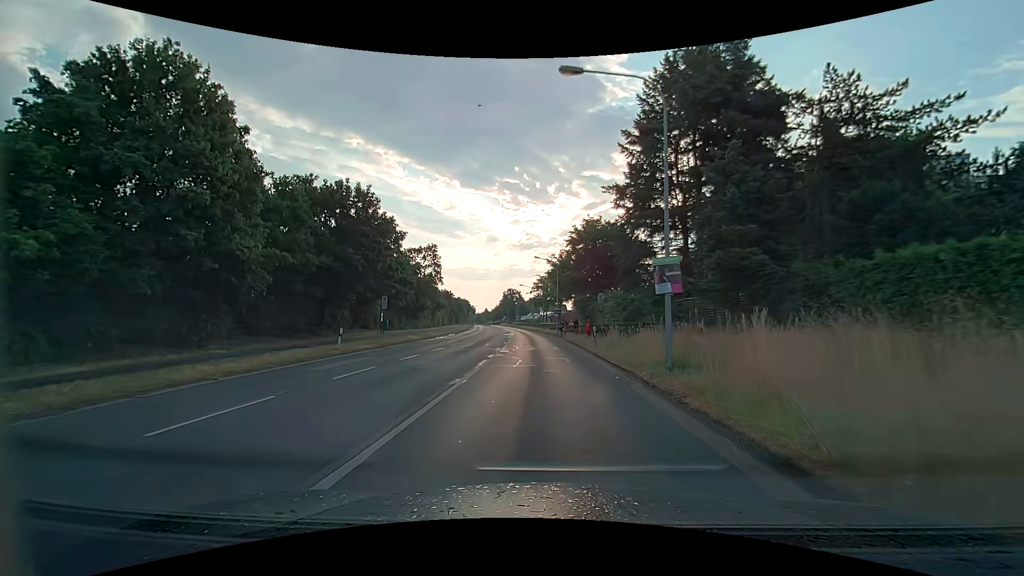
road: secondary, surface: asphalt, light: Day
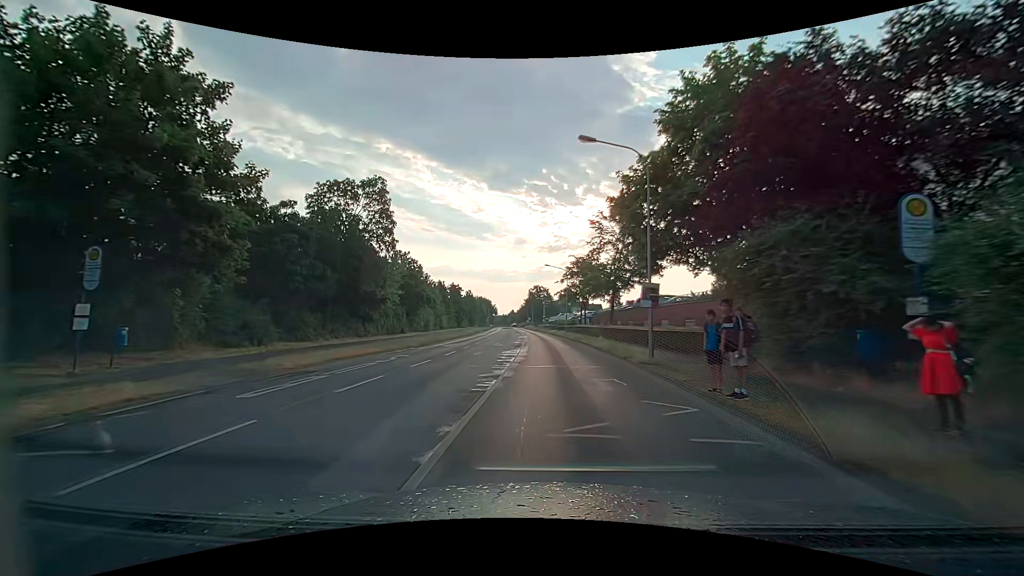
(-0.8, +32.8) m; -3°
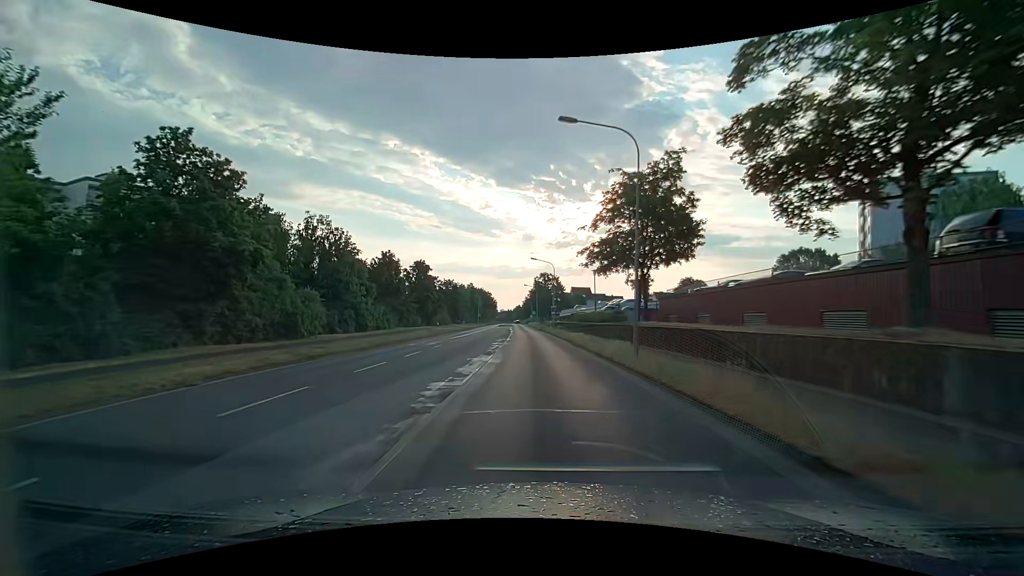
(+0.1, +39.2) m; -1°
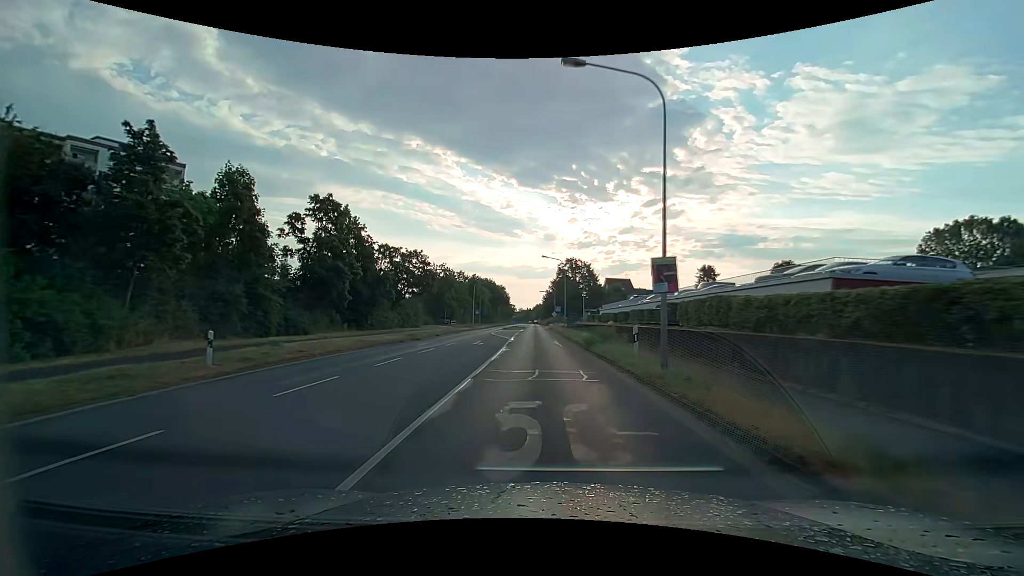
(-1.1, +40.5) m; -2°
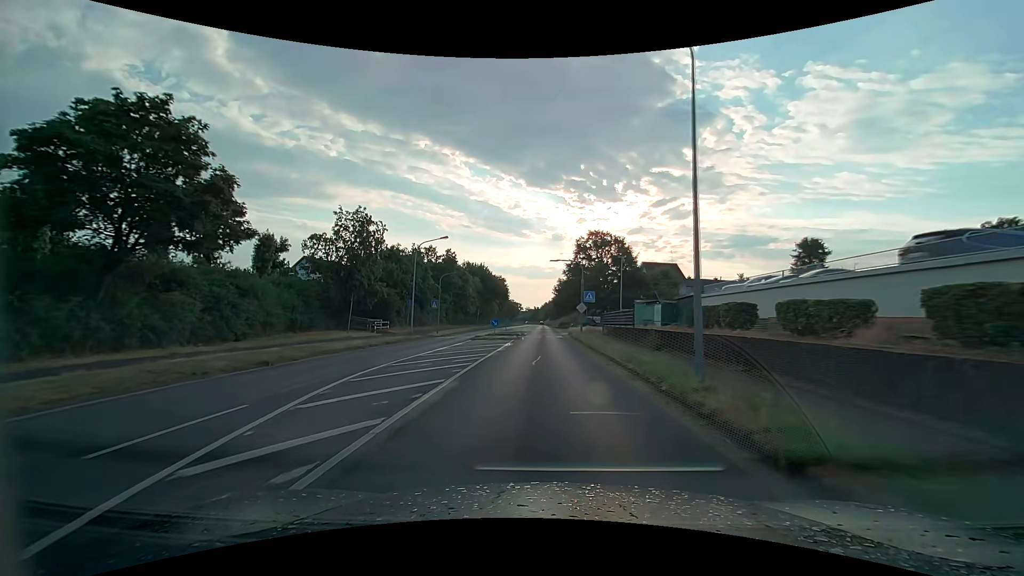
(-0.4, +40.3) m; -1°
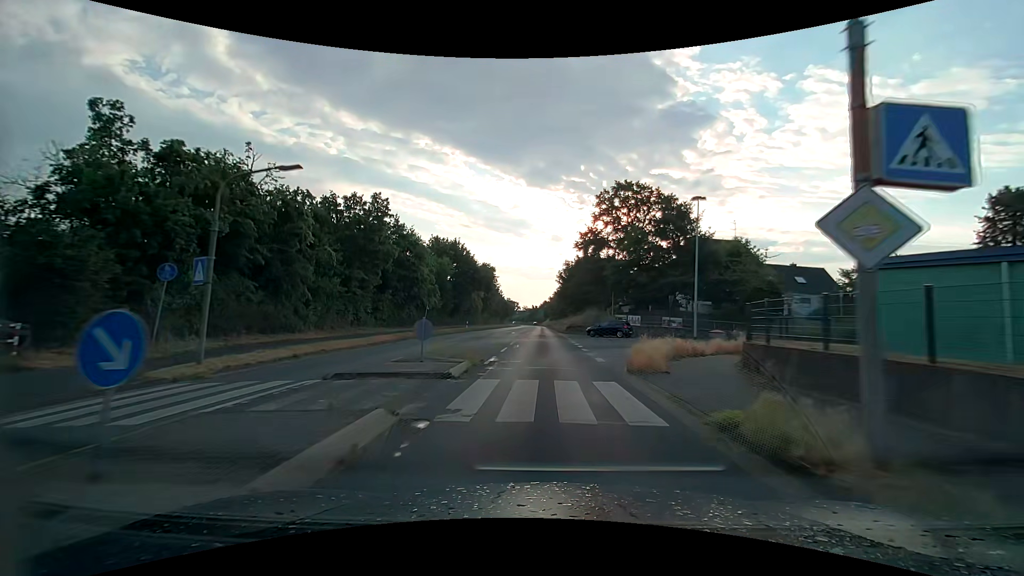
(0.0, +32.2) m; 0°
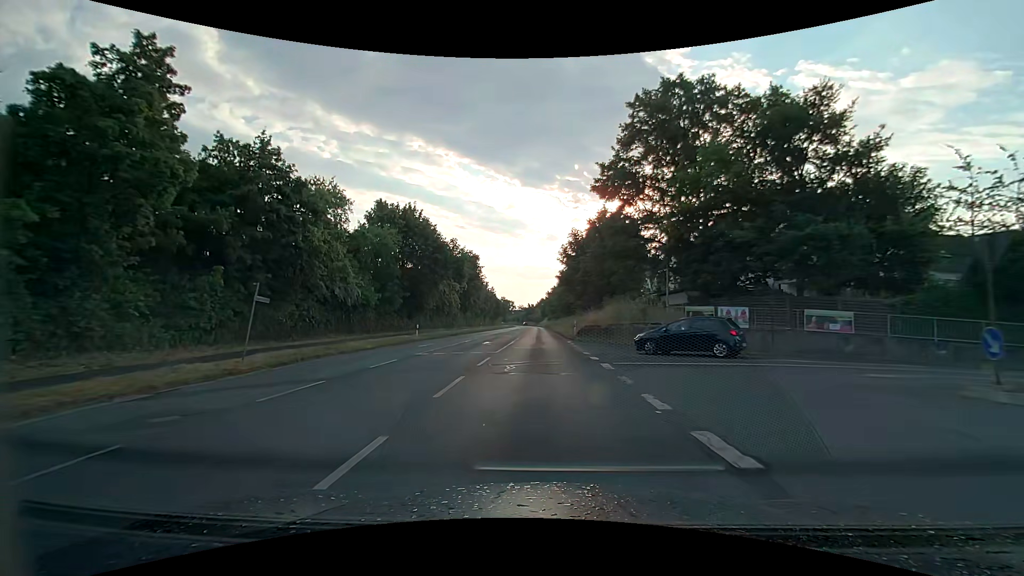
(+0.2, +24.2) m; +1°
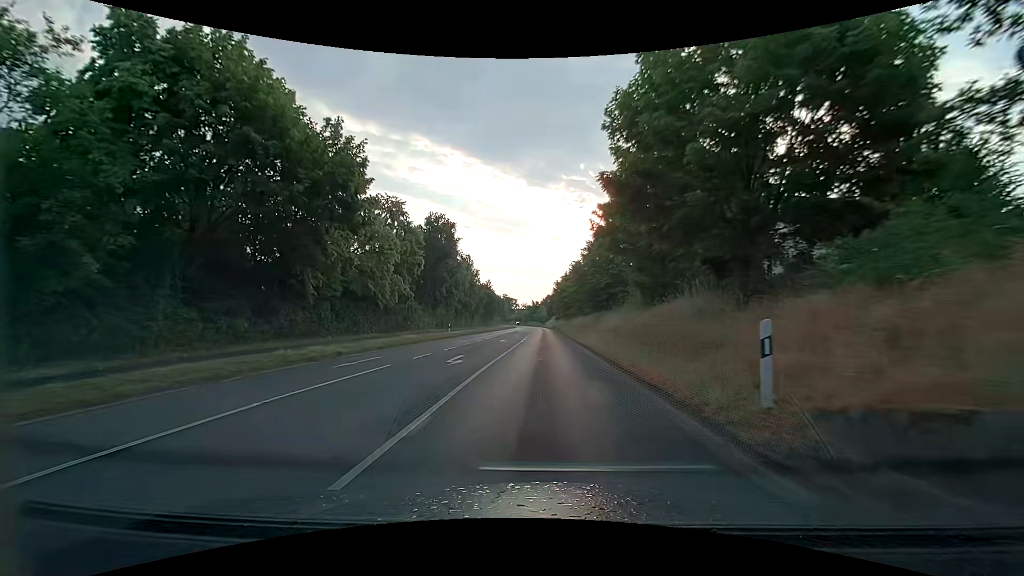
(-0.3, +32.2) m; -1°
(0, +10) (0, +20) (0, +30) (0, +40) (0, +50) (0, +60) (0, +70) (0, +80) (0, +90) (0, +100) m
